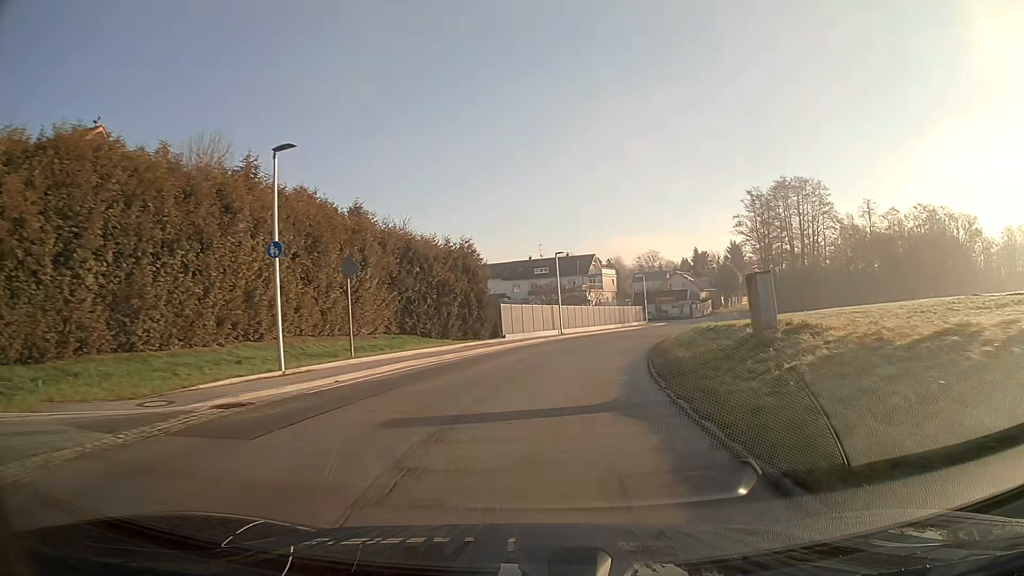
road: secondary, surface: asphalt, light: Day
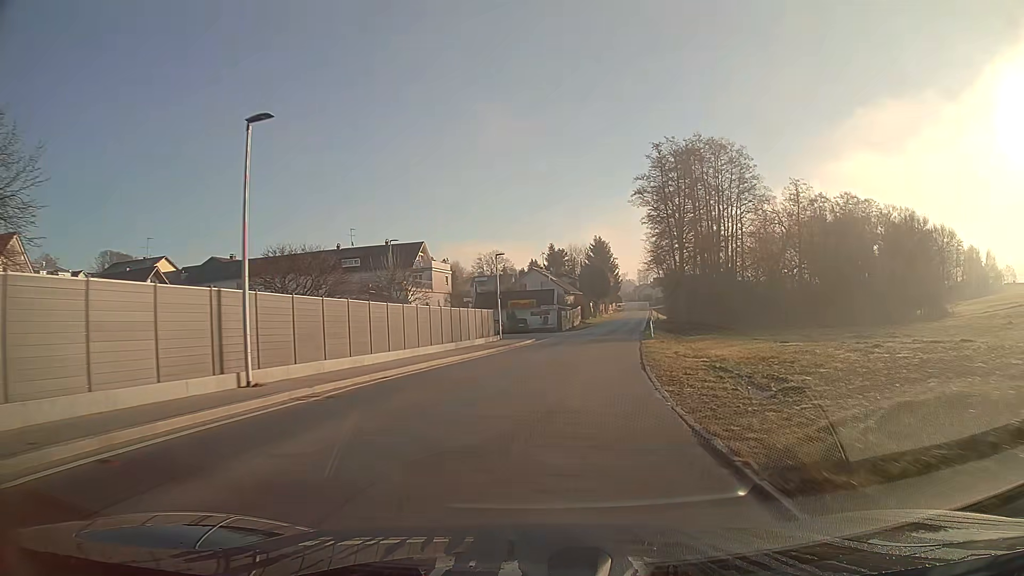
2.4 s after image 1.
(+3.8, +31.7) m; +13°
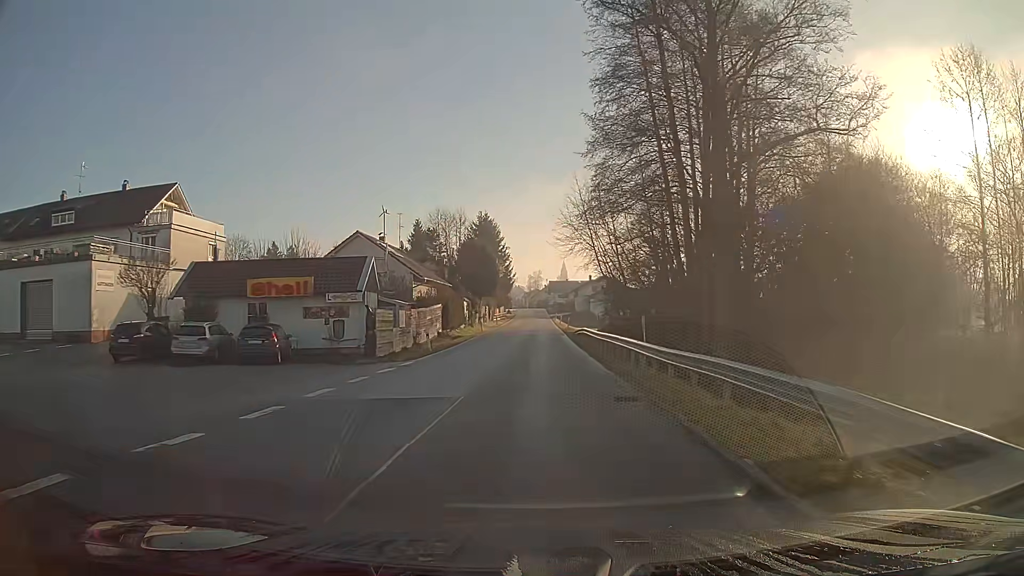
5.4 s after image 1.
(+4.0, +41.3) m; +8°
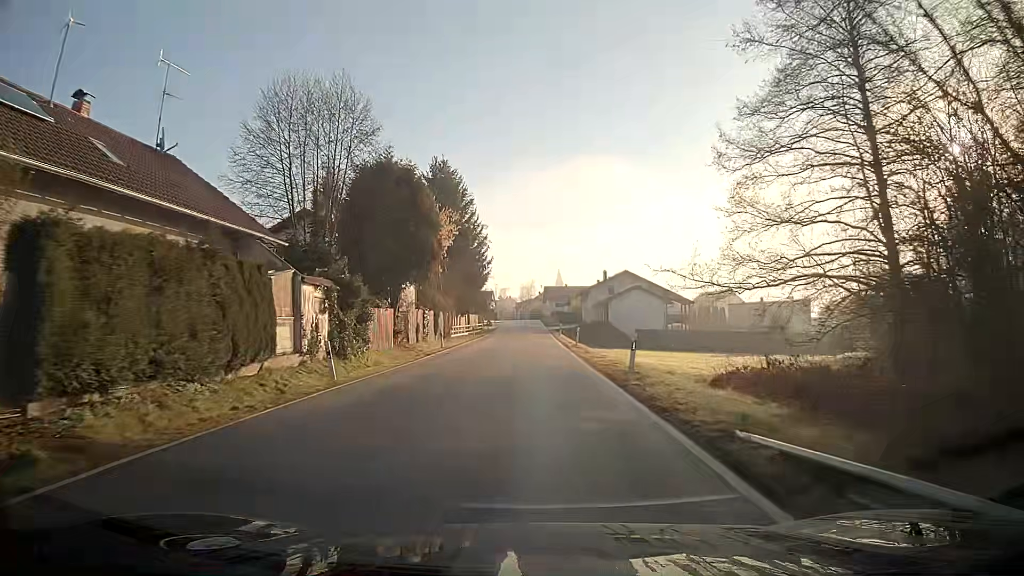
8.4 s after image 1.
(+0.3, +41.3) m; 0°
